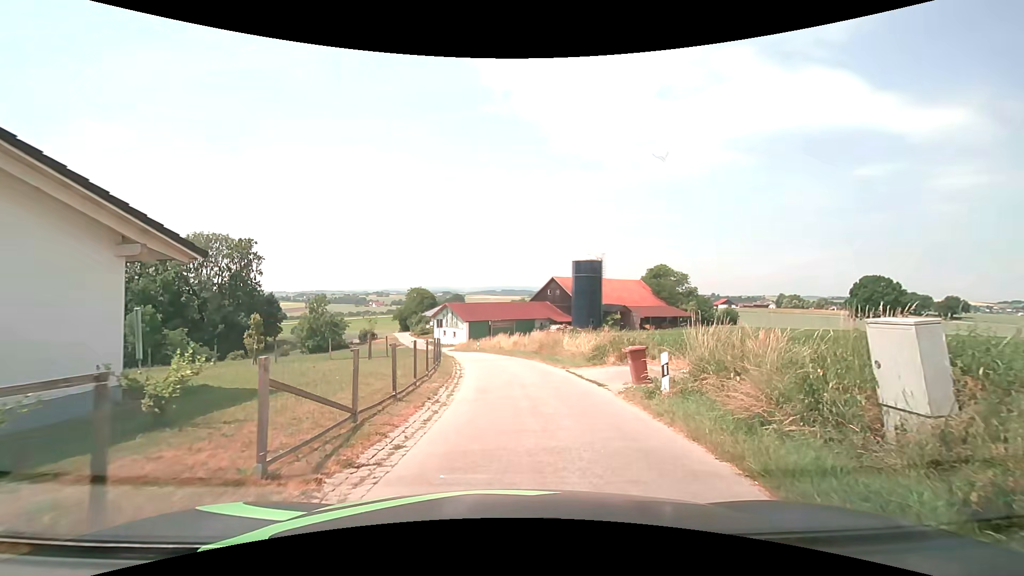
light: Day
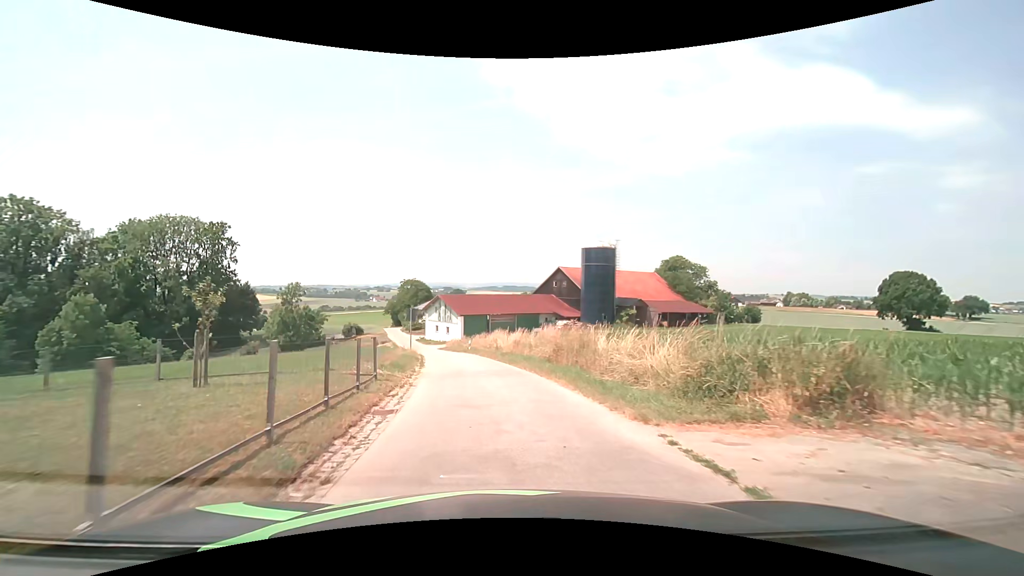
(+0.2, +11.9) m; 0°
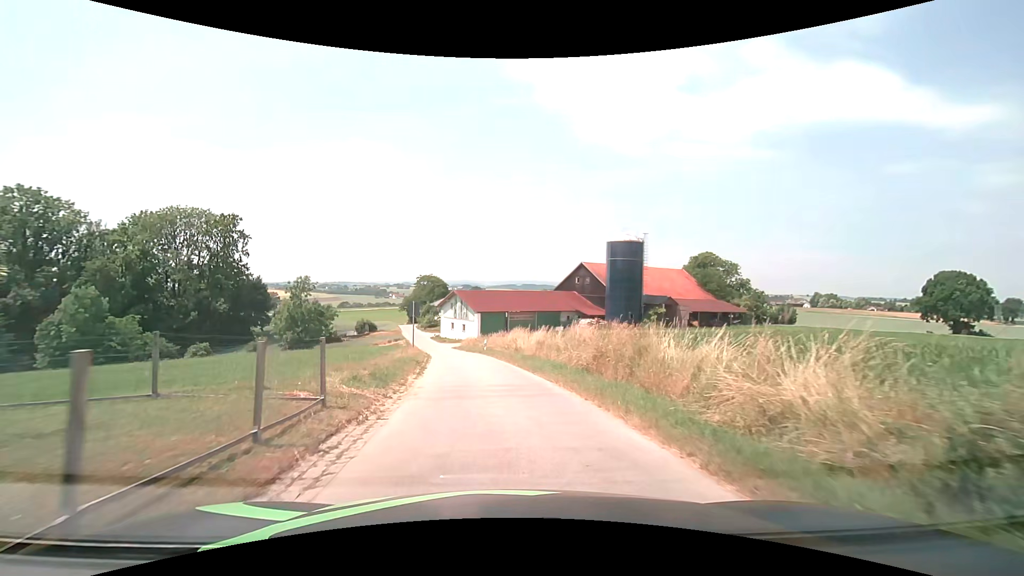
(0.0, +5.1) m; -2°
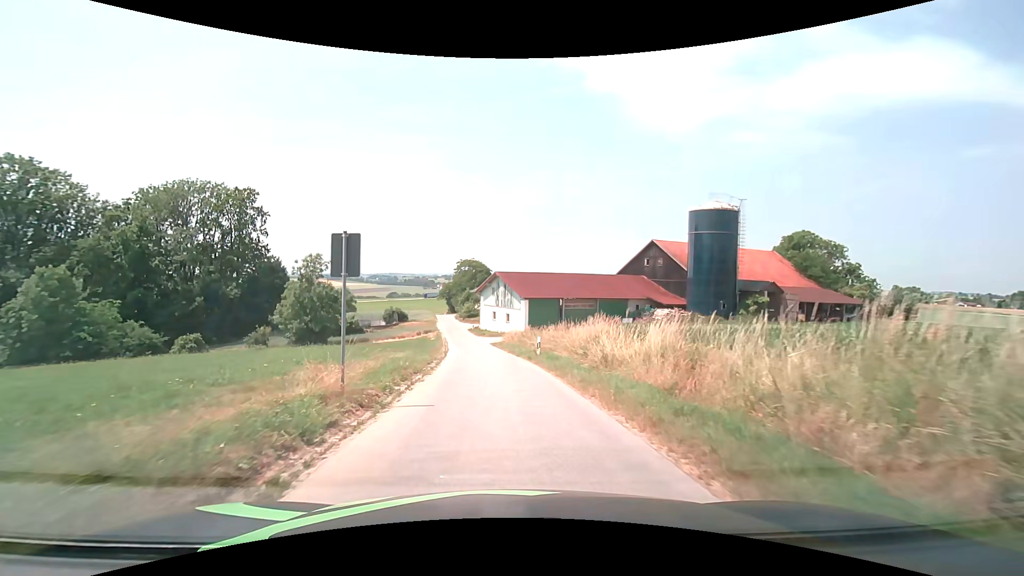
(-0.7, +16.0) m; -5°
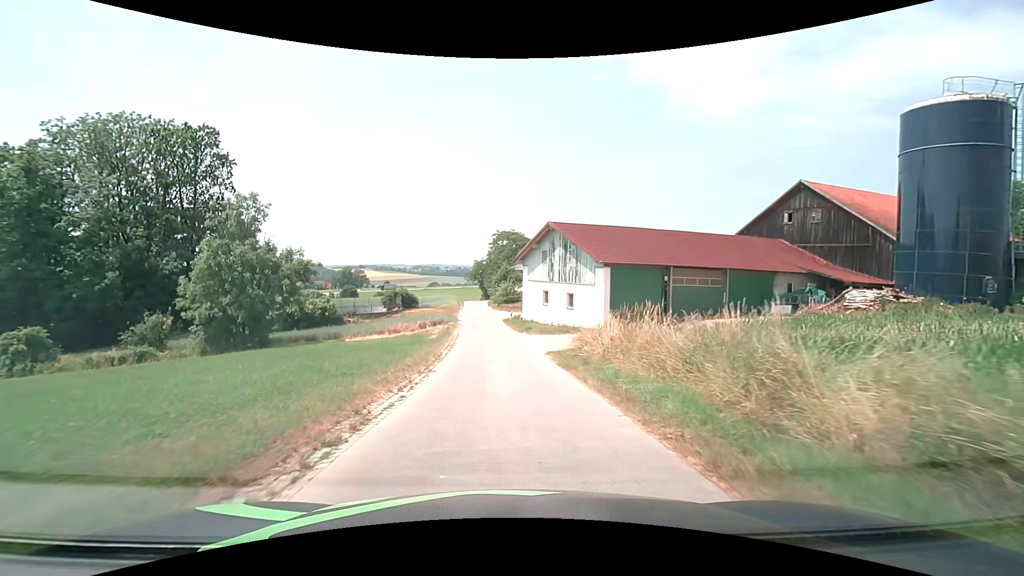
(-1.3, +27.2) m; -5°
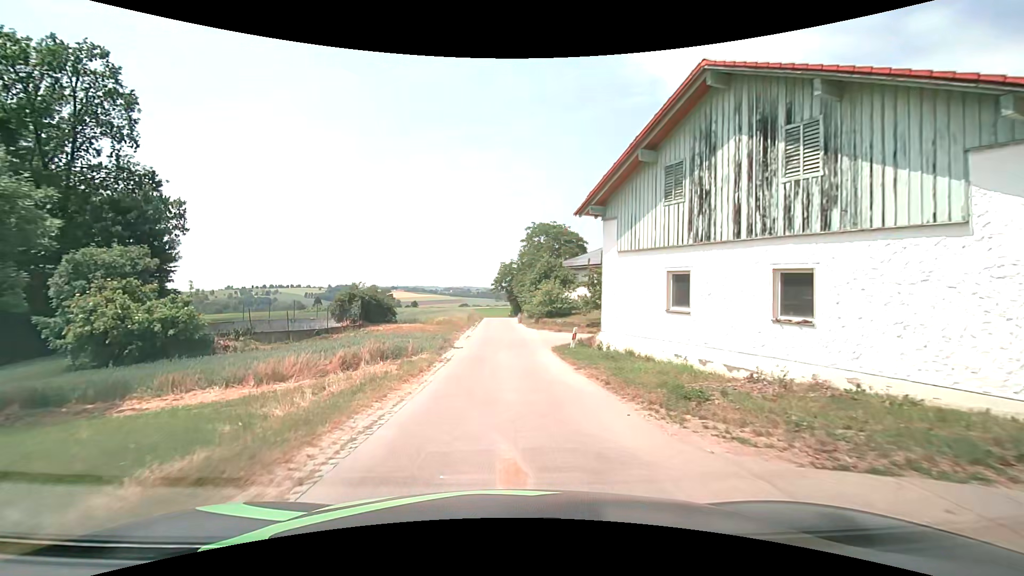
(-0.8, +26.0) m; -3°
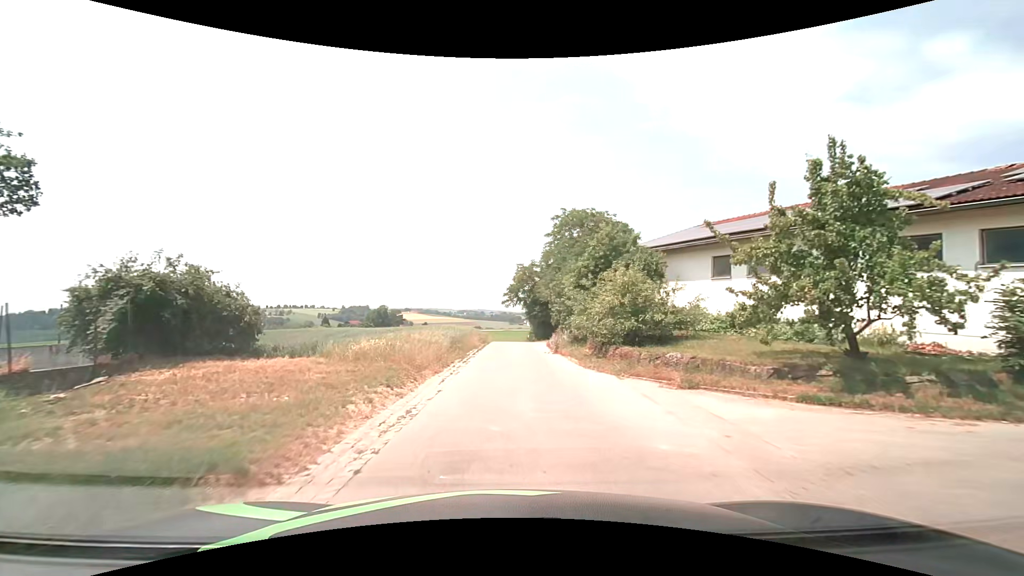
(-0.4, +20.3) m; -2°
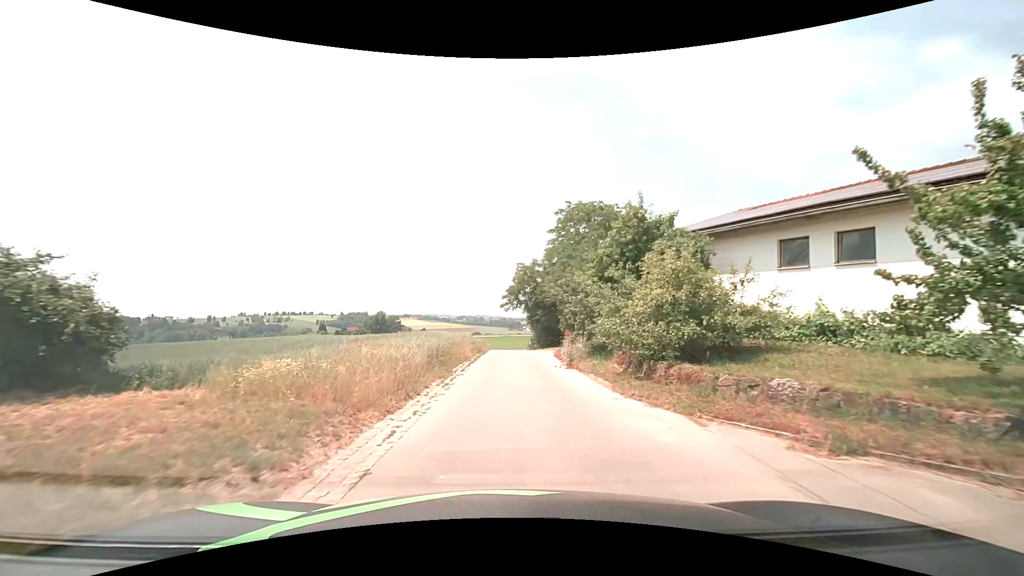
(0.0, +5.1) m; +1°
(0, +10) (0, +20) (0, +30) (0, +40) (0, +50) (-1, +60) (-2, +70) (-5, +80) (-8, +89) (-12, +98) m
